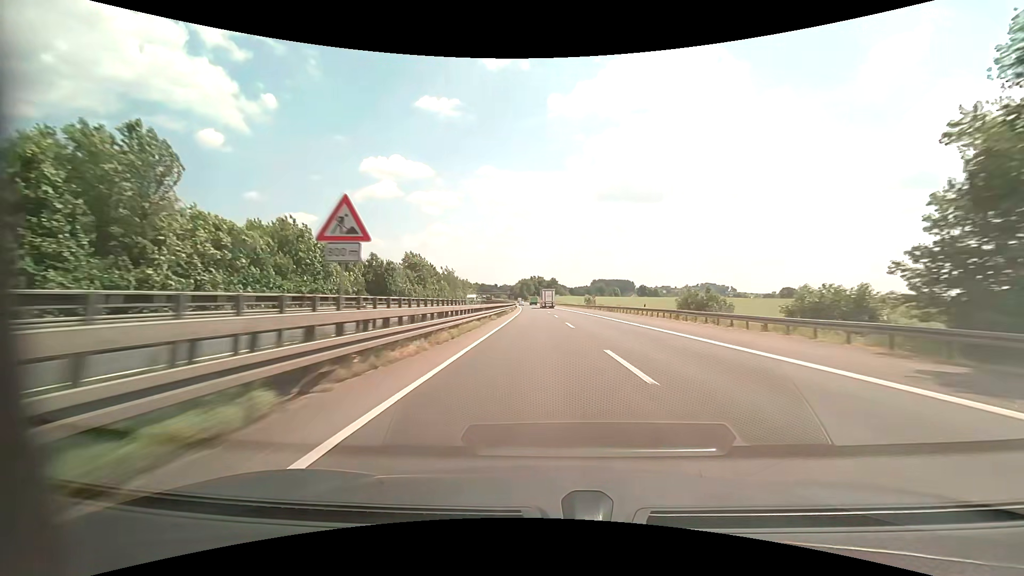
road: motorway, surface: asphalt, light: Day
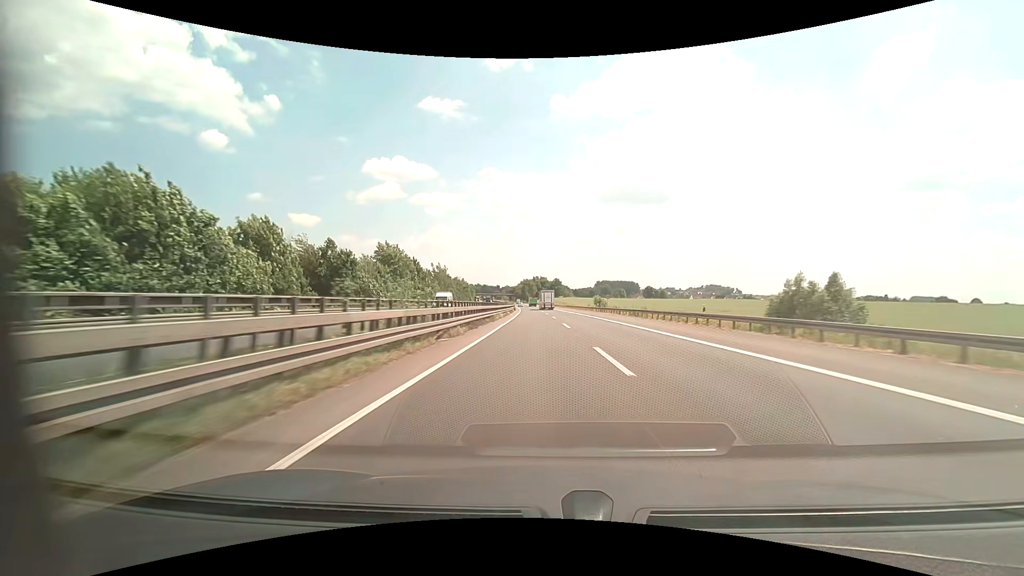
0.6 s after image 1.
(0.0, +16.5) m; 0°
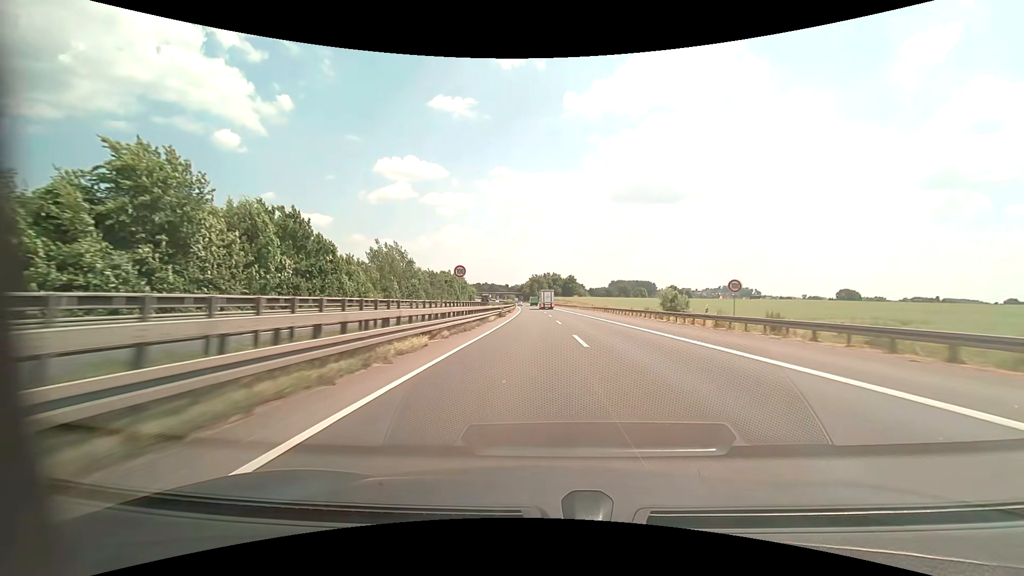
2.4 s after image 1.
(-0.5, +47.6) m; -1°
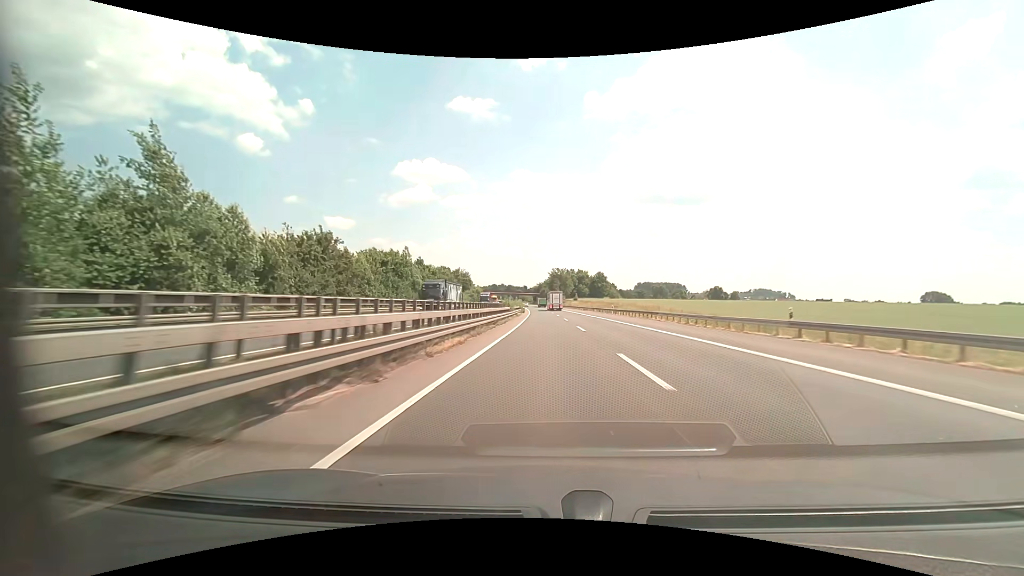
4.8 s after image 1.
(-1.5, +61.2) m; -2°
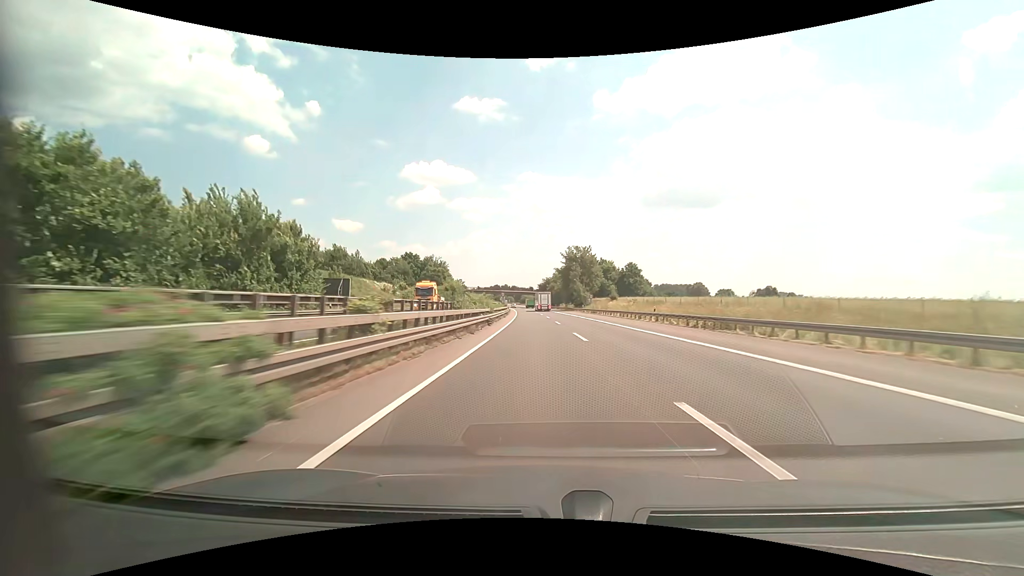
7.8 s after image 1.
(-0.4, +79.2) m; -1°
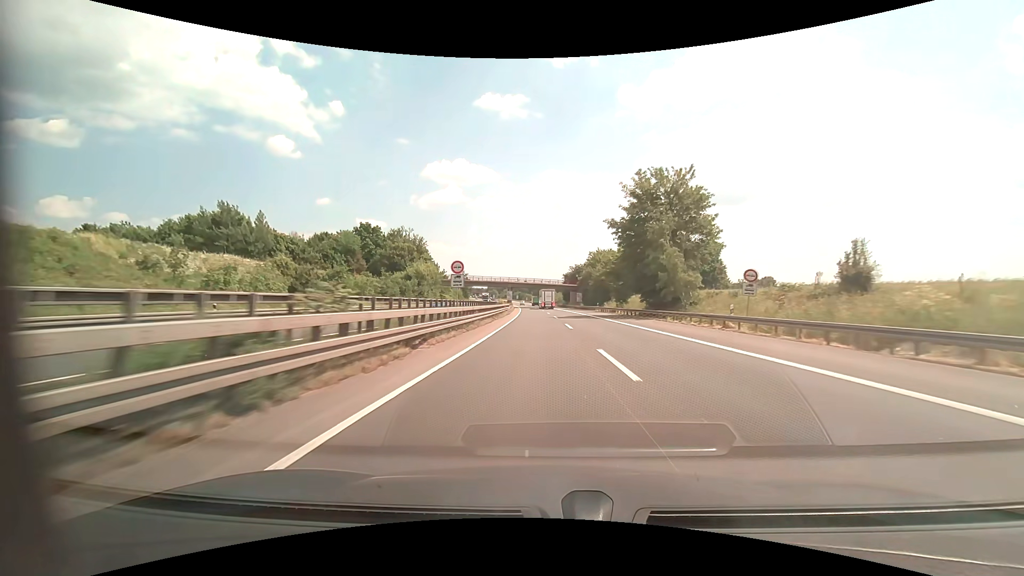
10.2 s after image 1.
(-1.4, +64.1) m; -3°
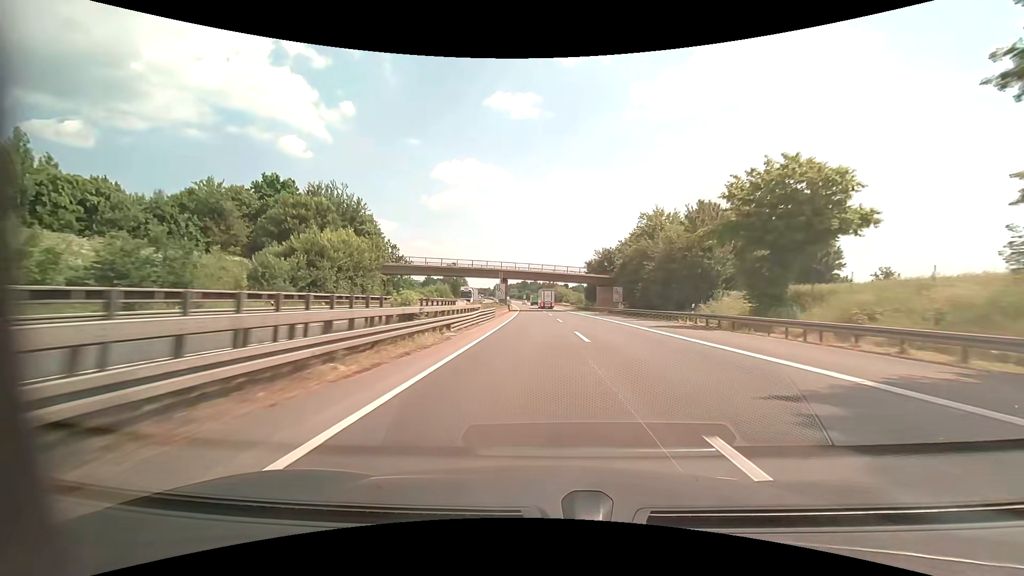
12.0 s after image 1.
(-0.5, +45.2) m; -1°
(0, +10) (0, +20) (0, +30) (0, +40) (0, +50) (0, +60) (0, +70) (0, +80) (0, +90) (0, +100) m
